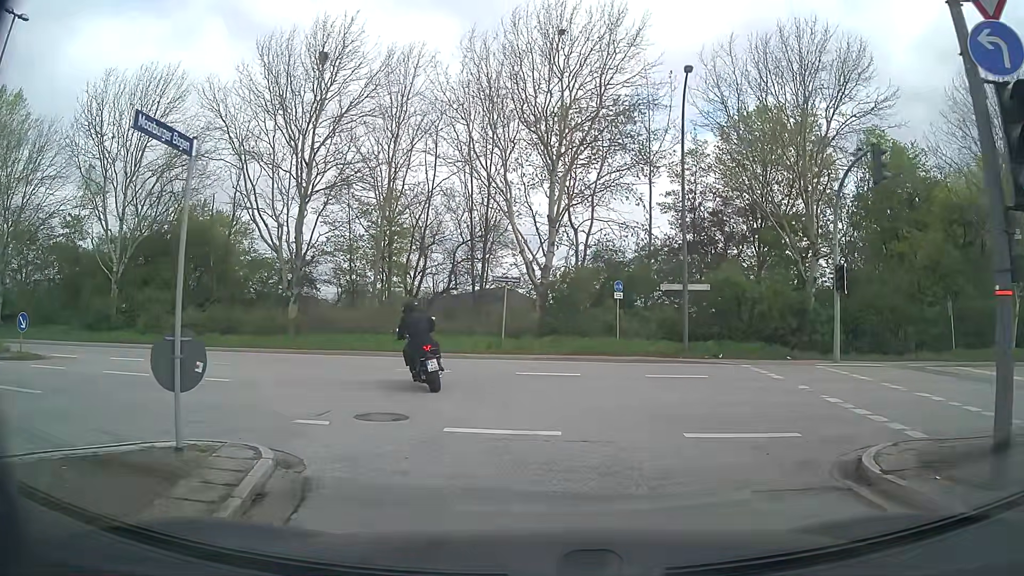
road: secondary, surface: asphalt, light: Day
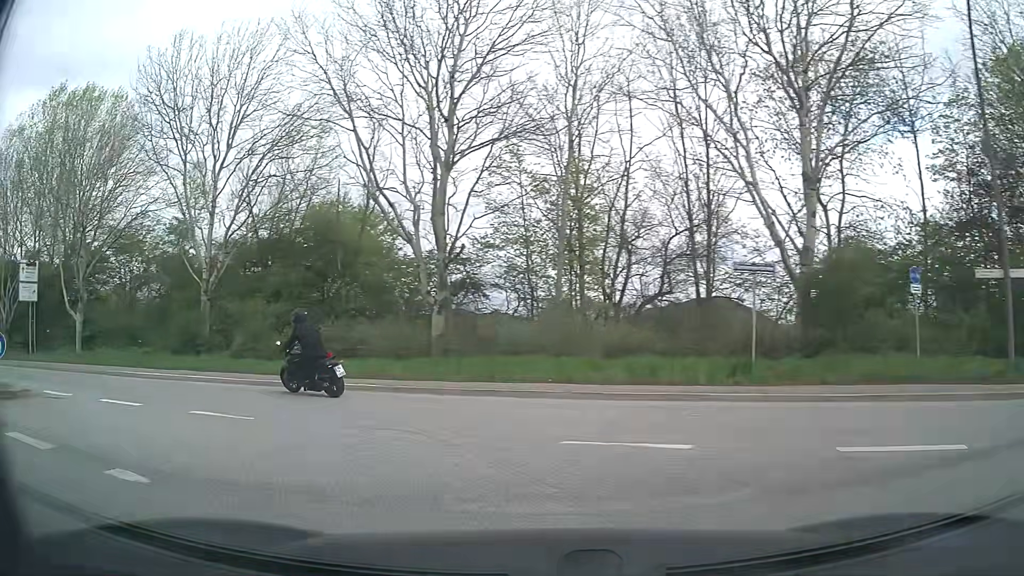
(-1.2, +9.1) m; -19°
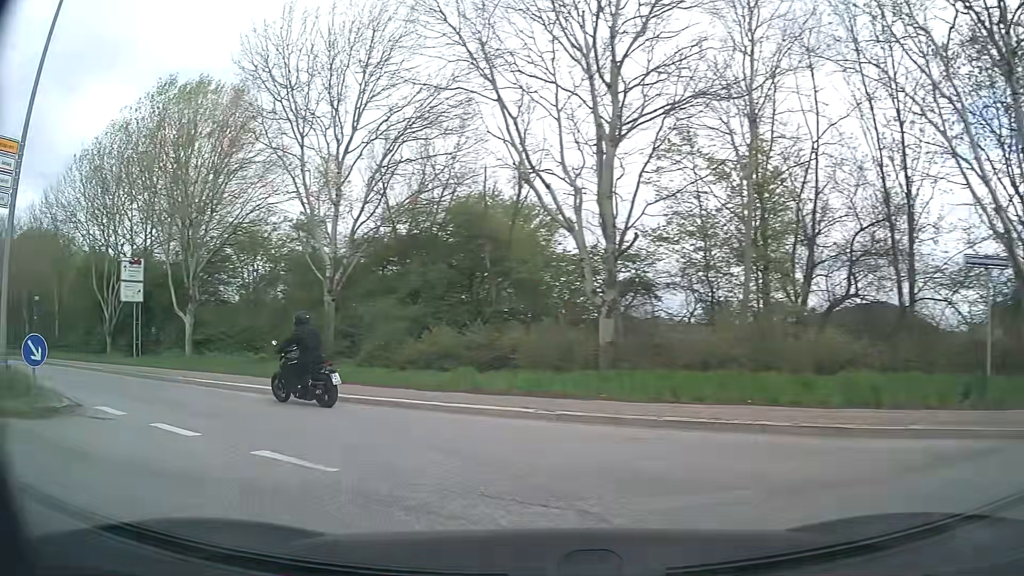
(-0.4, +3.5) m; -12°
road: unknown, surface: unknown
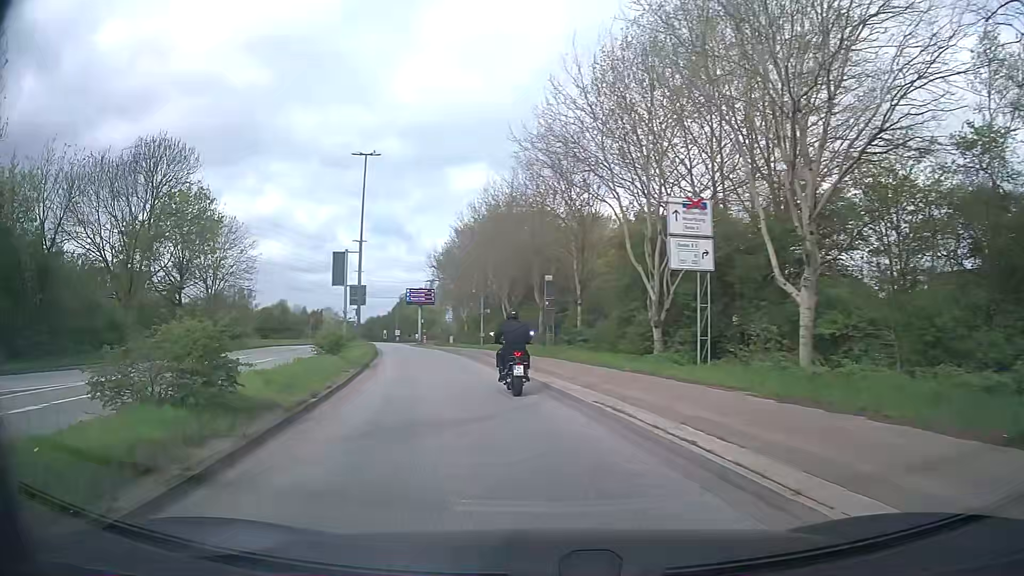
(-7.1, +13.7) m; -49°
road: secondary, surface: asphalt
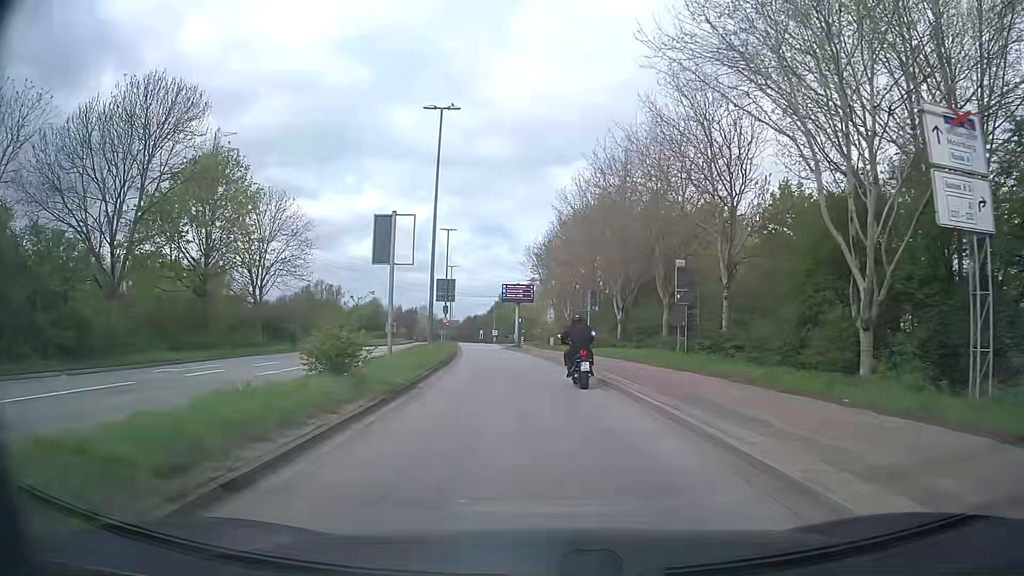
(-1.3, +10.0) m; -11°
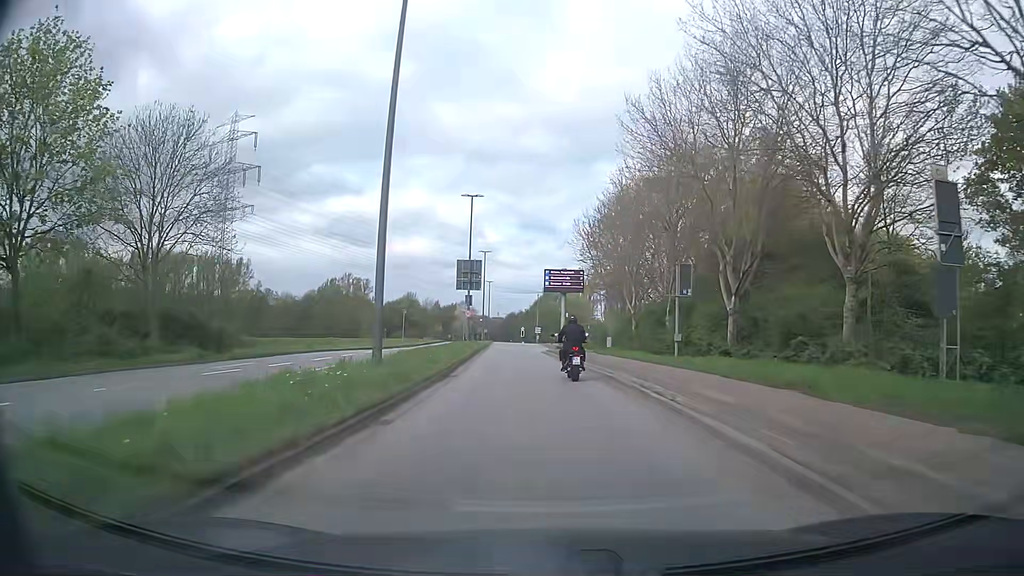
(-0.6, +18.5) m; -5°
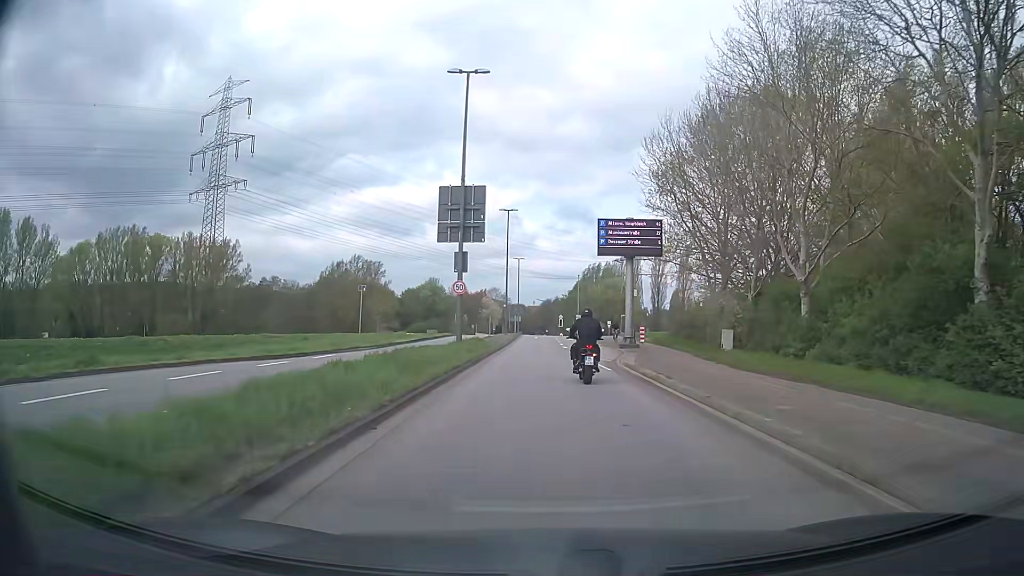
(-0.7, +27.3) m; -3°
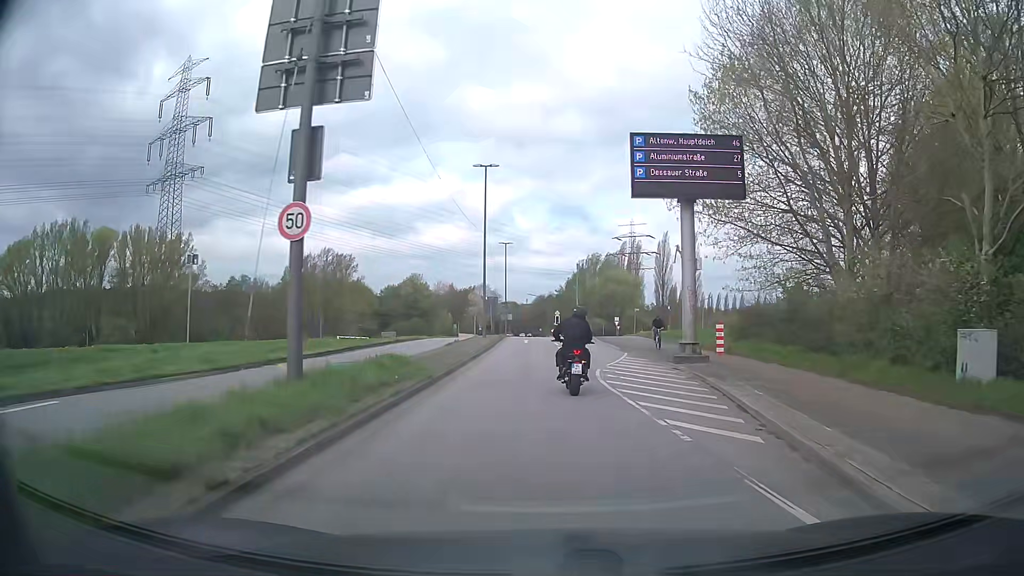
(+0.2, +19.1) m; +1°
(0, +10) (0, +20) (+1, +30) (+1, +40) (+2, +50) (+2, +60) (+2, +70) (+3, +80) (+6, +89) (+11, +98) m
